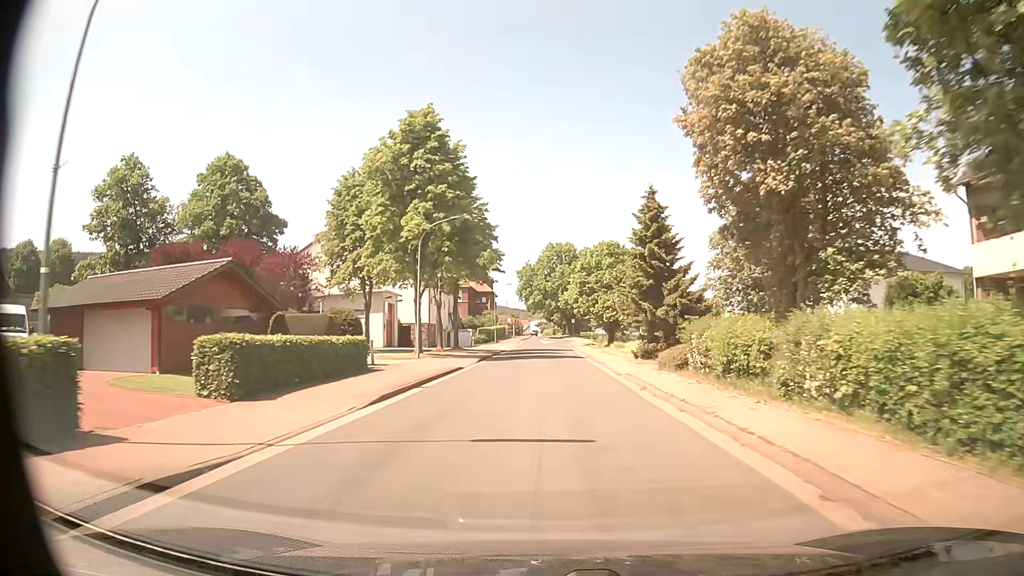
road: tertiary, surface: asphalt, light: Day
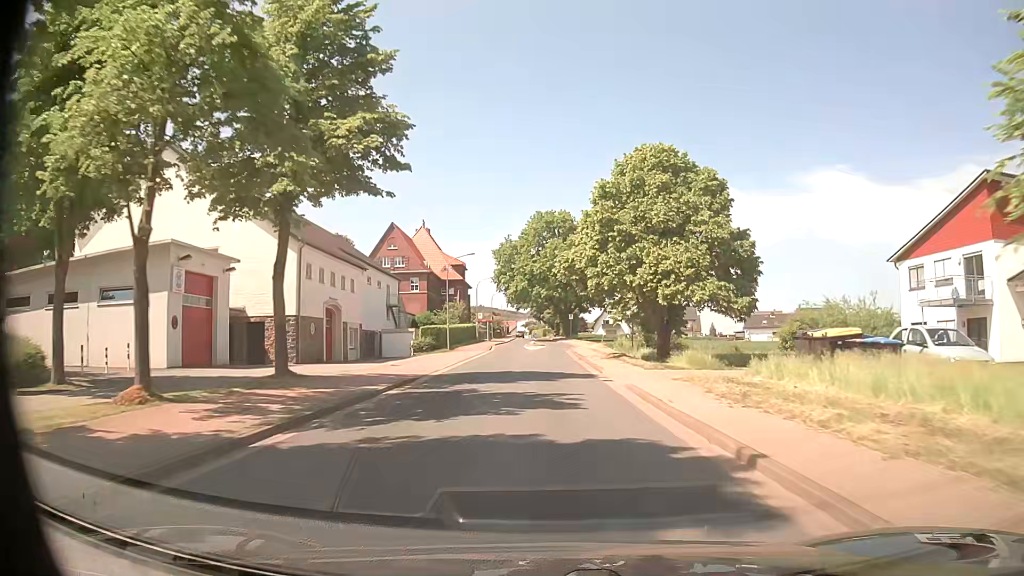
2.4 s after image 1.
(+0.6, +34.6) m; +1°
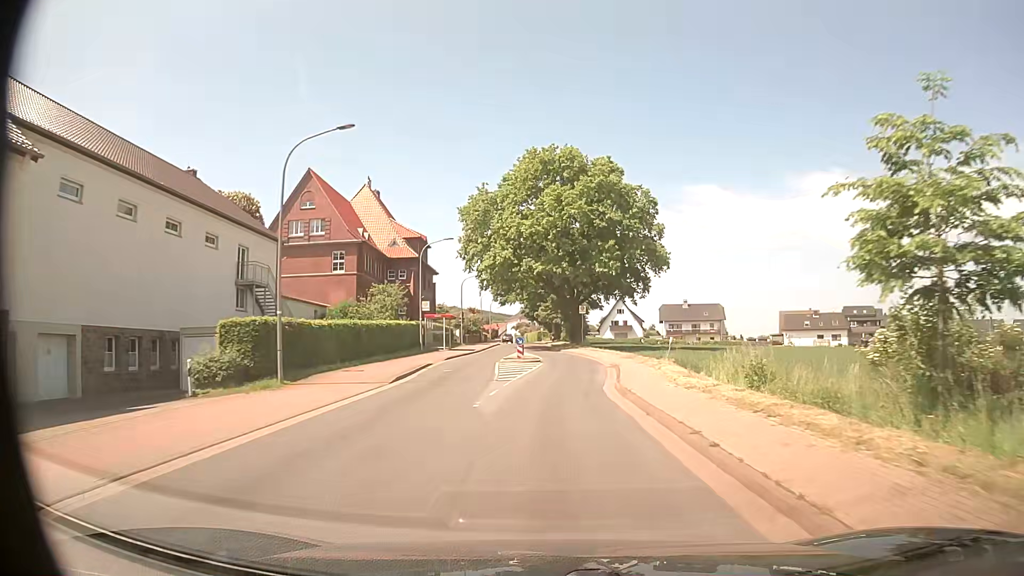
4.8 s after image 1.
(-0.1, +34.6) m; 0°
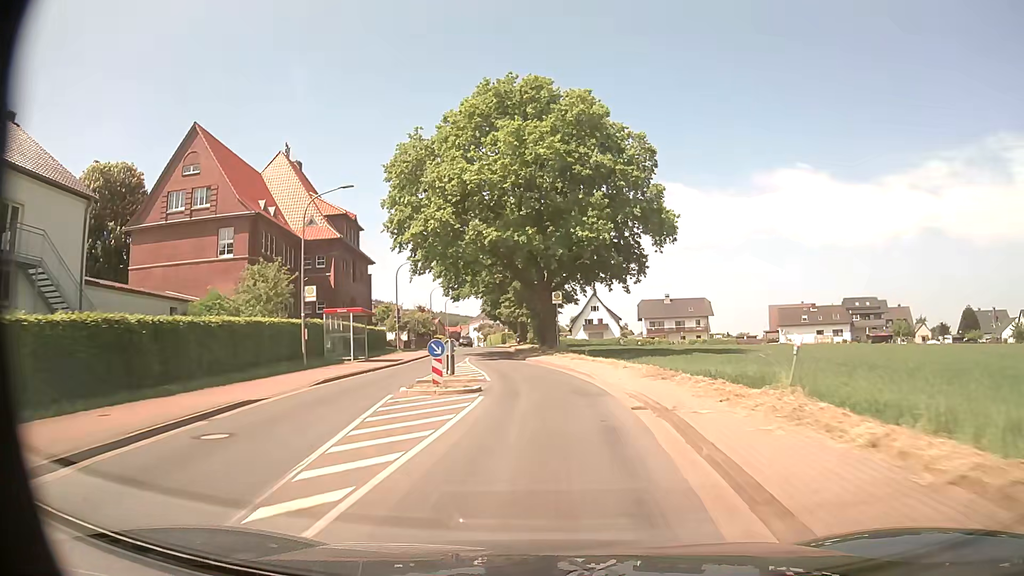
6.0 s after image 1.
(+0.6, +17.2) m; +3°
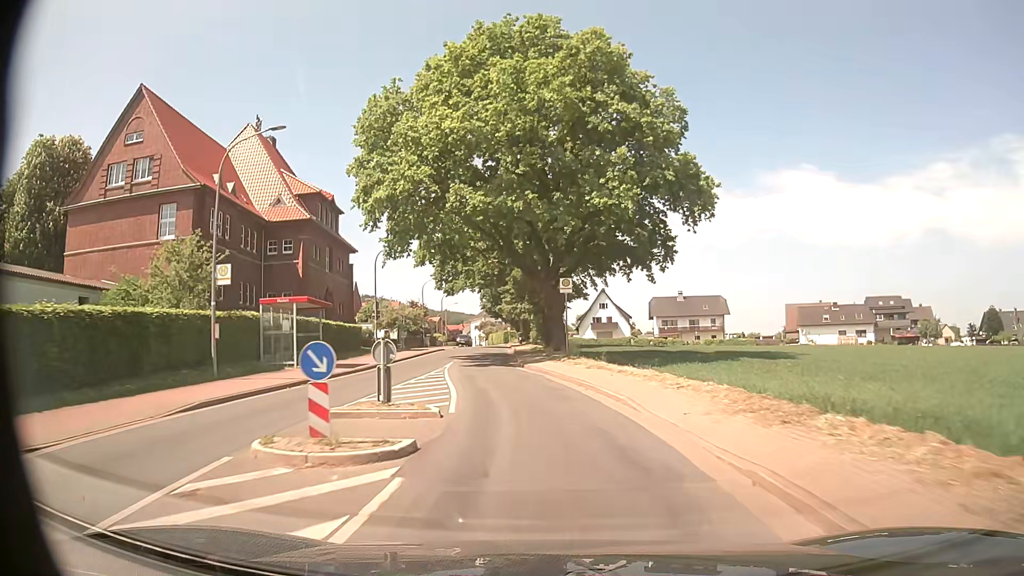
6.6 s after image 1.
(-0.1, +8.6) m; -1°
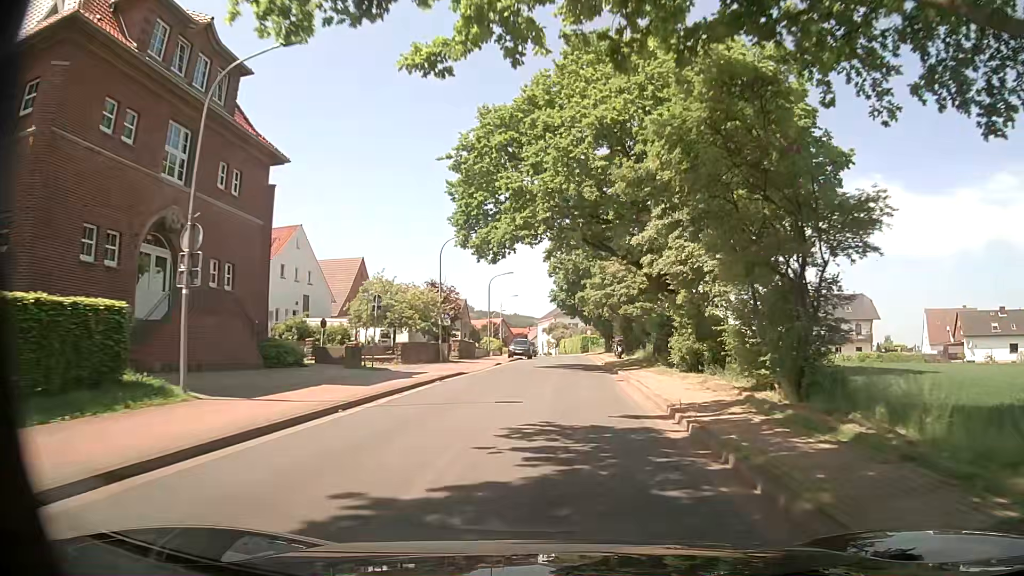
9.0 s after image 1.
(-3.0, +34.2) m; -6°
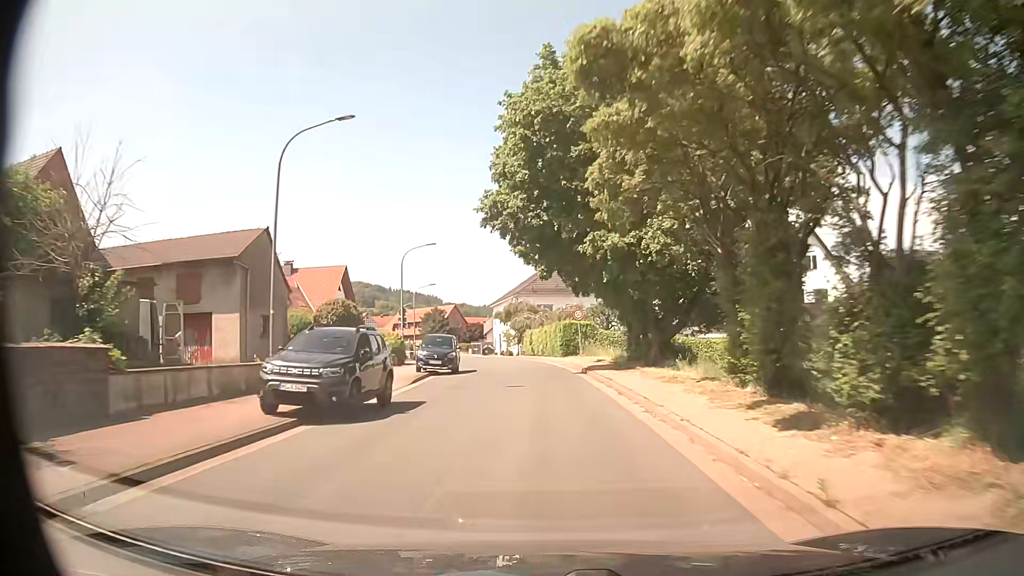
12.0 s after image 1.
(+1.7, +43.4) m; +2°
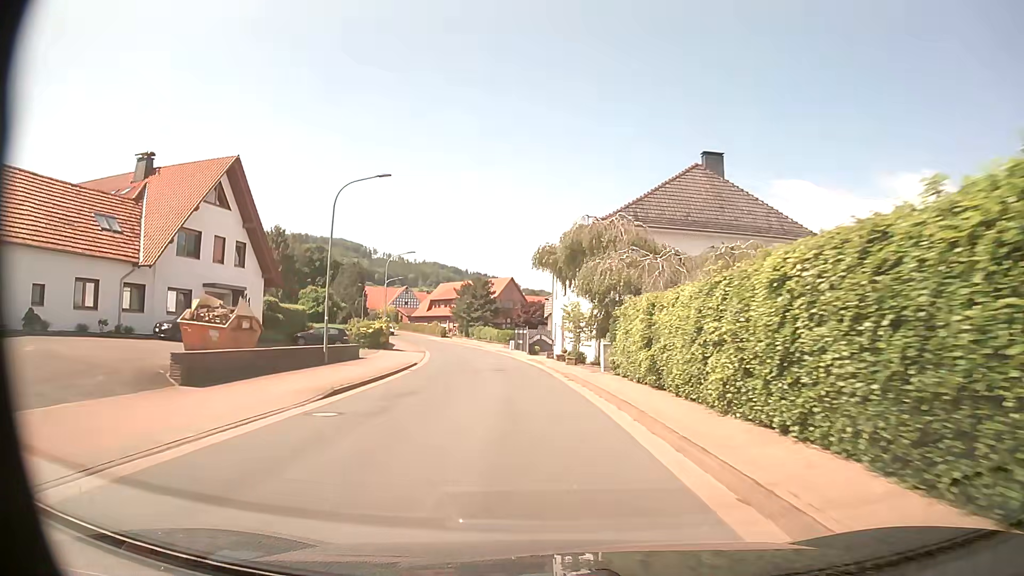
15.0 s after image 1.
(-1.0, +43.4) m; -6°
(0, +10) (-1, +20) (-2, +30) (-3, +40) (-4, +50) (-6, +60) (-8, +69) (-11, +79) (-14, +88) (-18, +98) m
